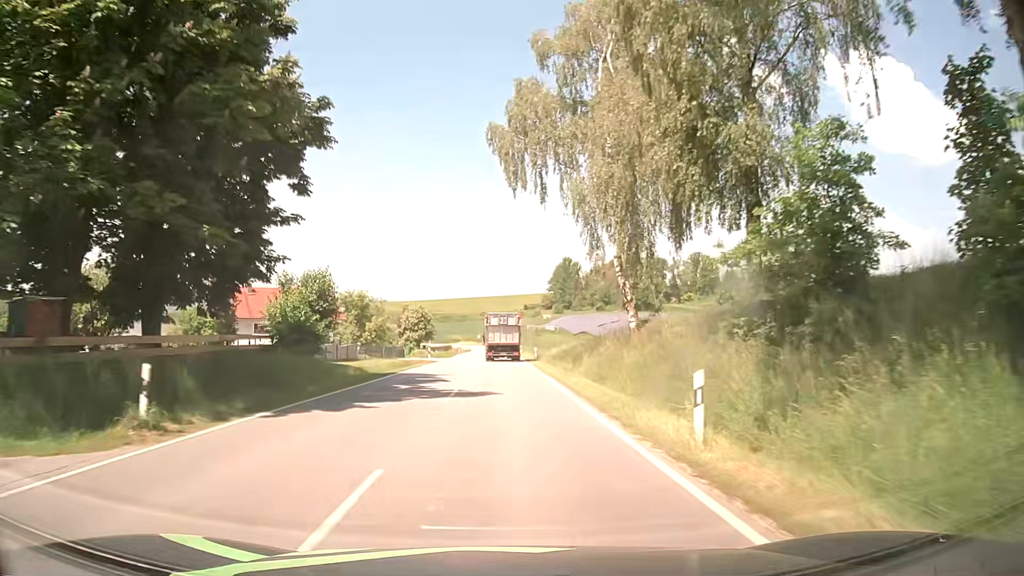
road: tertiary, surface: asphalt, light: Day
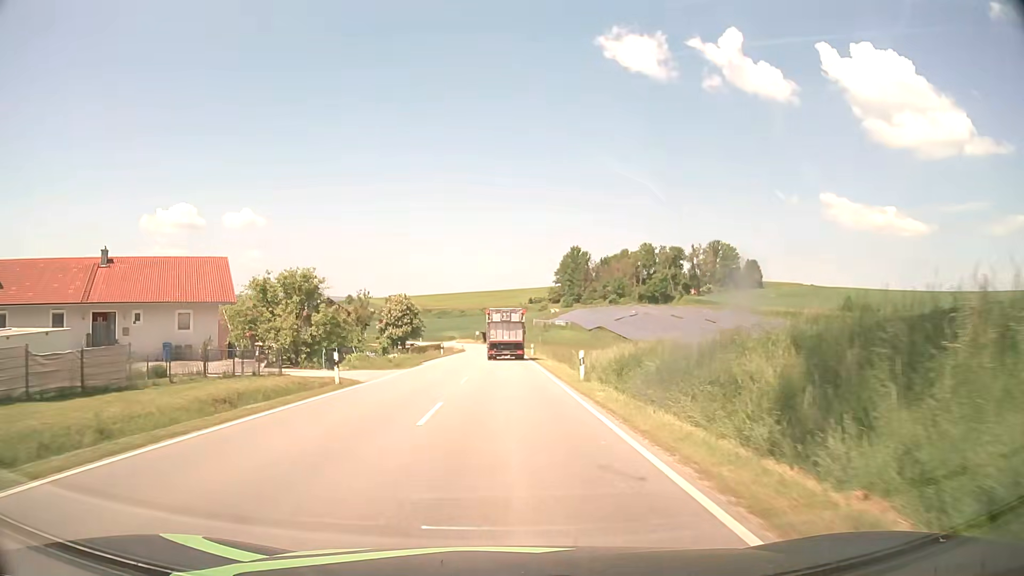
(+0.1, +27.9) m; 0°
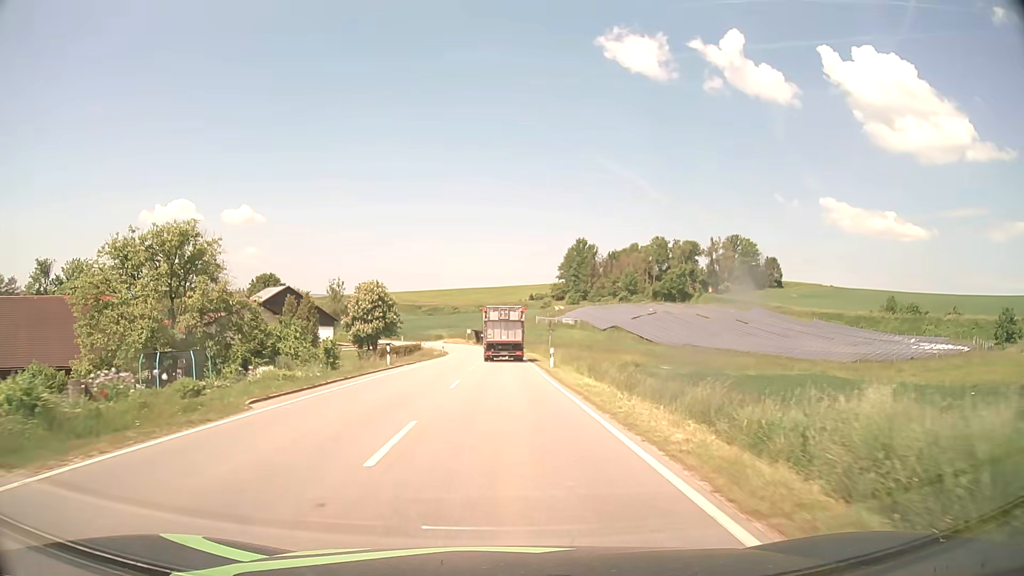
(+0.1, +27.4) m; +1°
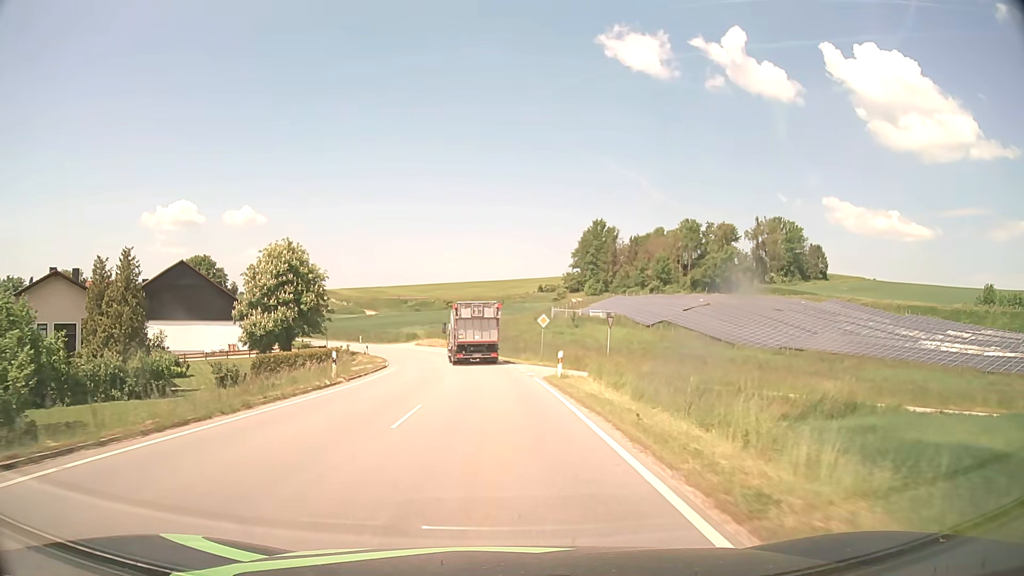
(0.0, +44.2) m; 0°
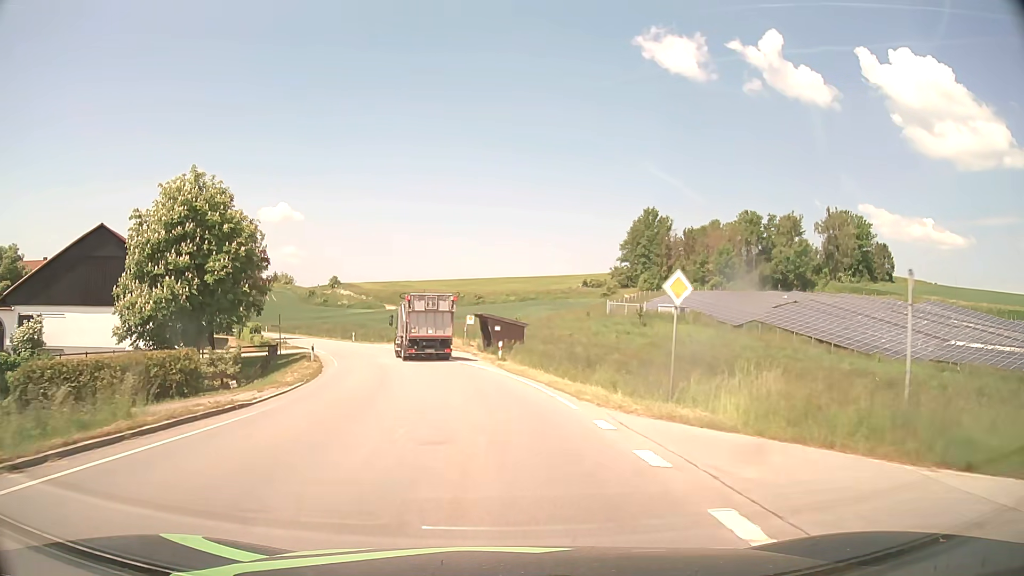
(-0.6, +25.6) m; -3°
(0, +10) (-1, +20) (-3, +30) (-5, +40) (-8, +49) (-12, +58) (-16, +68) (-20, +76) (-25, +85) (-31, +94) m
